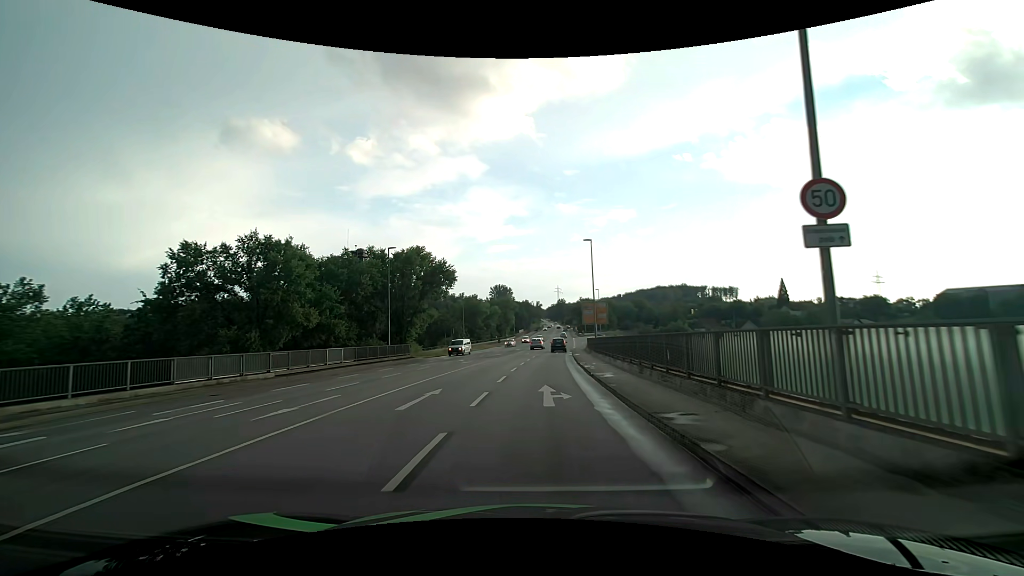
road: primary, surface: asphalt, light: Day
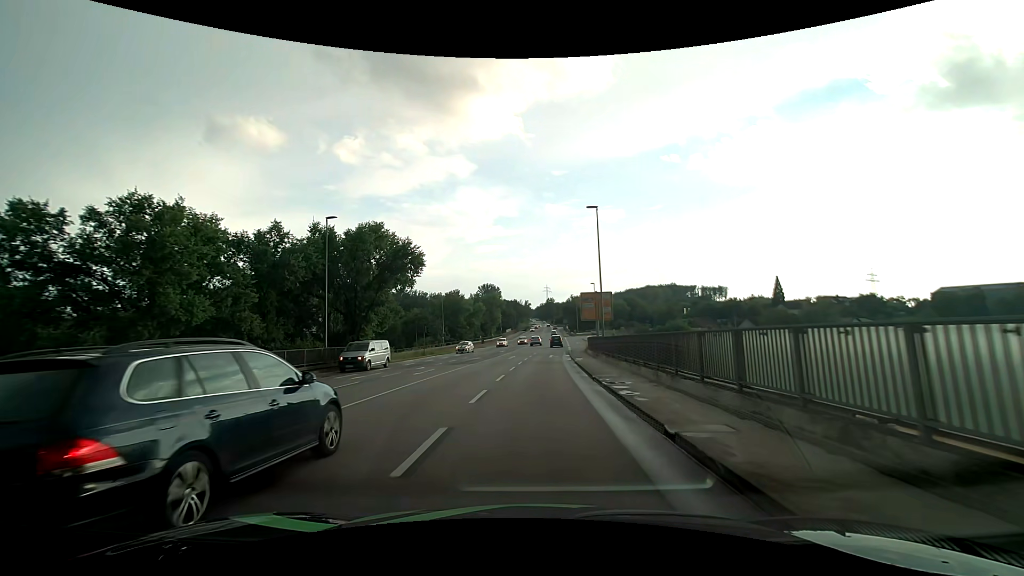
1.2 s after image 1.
(+0.2, +11.6) m; +1°
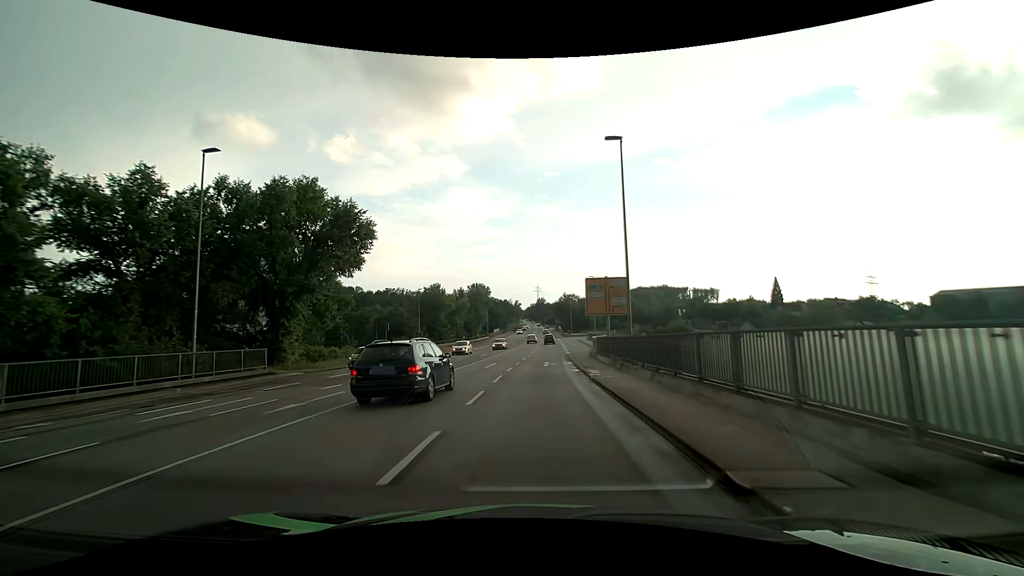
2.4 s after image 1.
(+0.2, +12.3) m; +1°
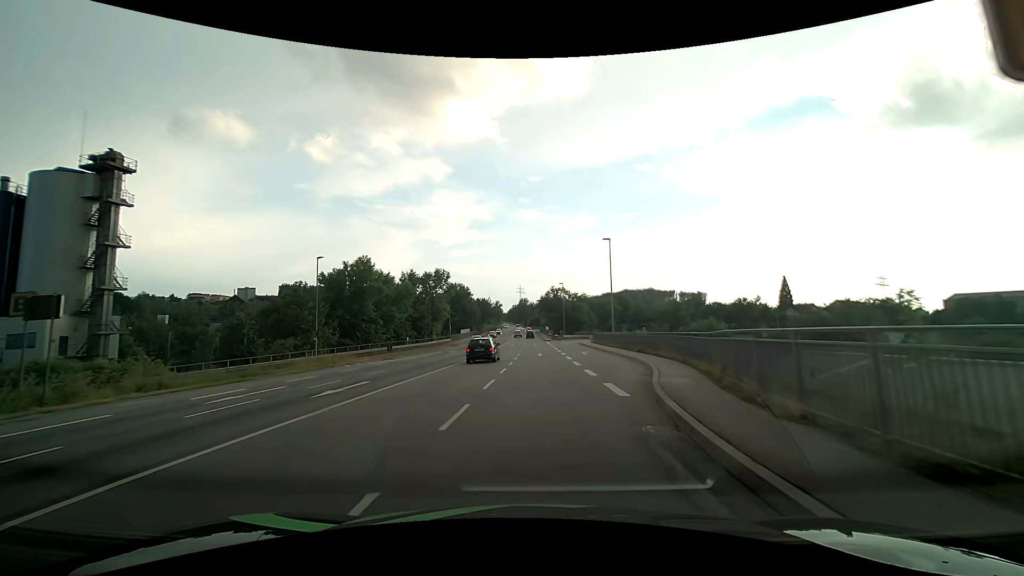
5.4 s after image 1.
(+0.9, +33.4) m; +2°
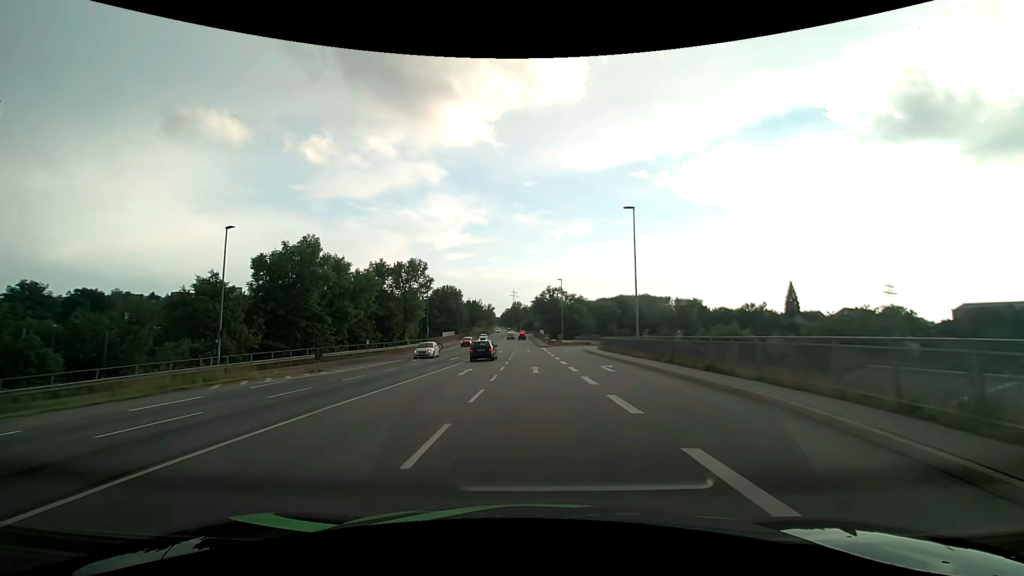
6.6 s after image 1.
(+0.1, +14.0) m; +1°
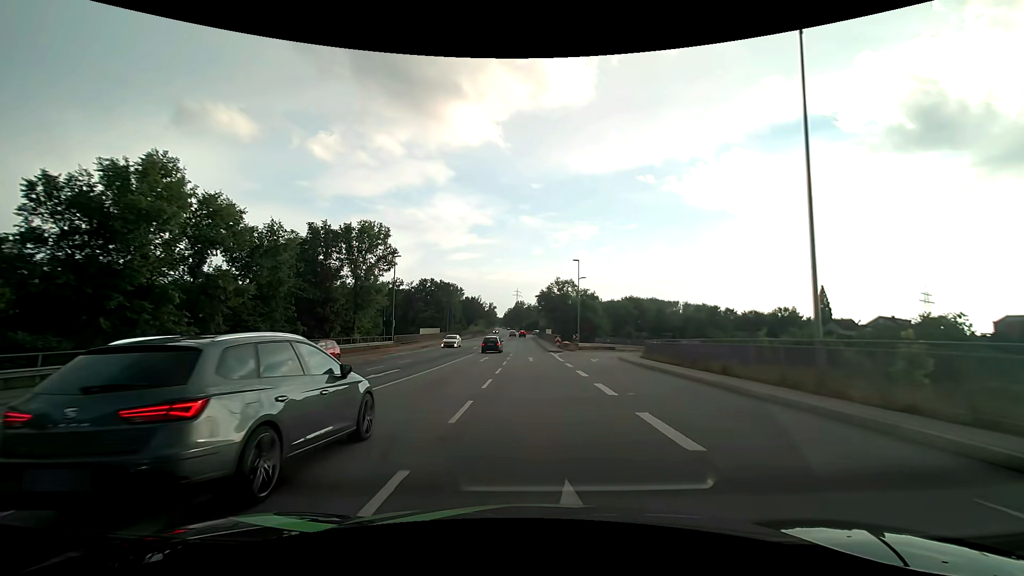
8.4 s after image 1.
(-0.2, +21.3) m; -1°
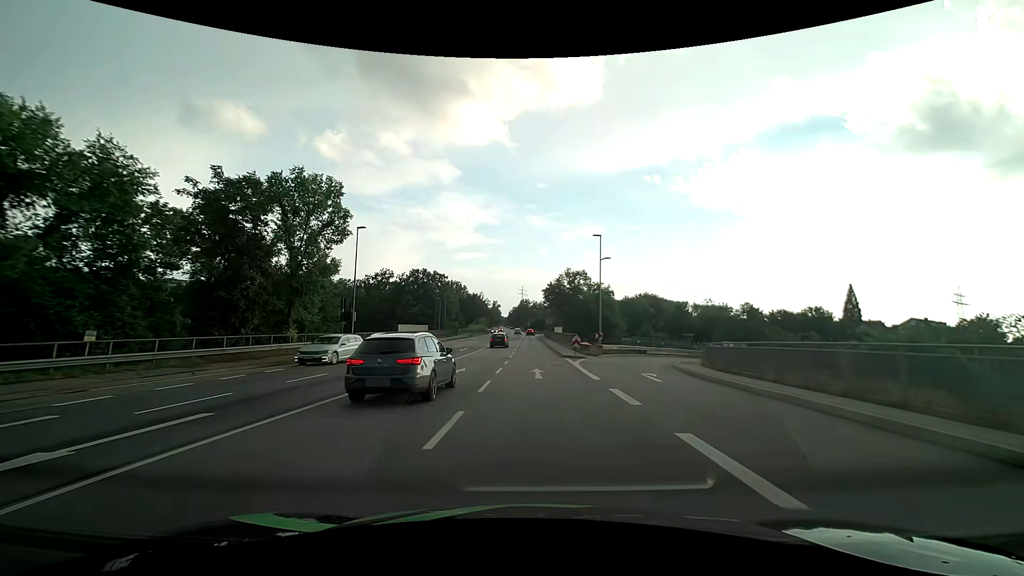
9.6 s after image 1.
(0.0, +14.1) m; -1°
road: primary_link
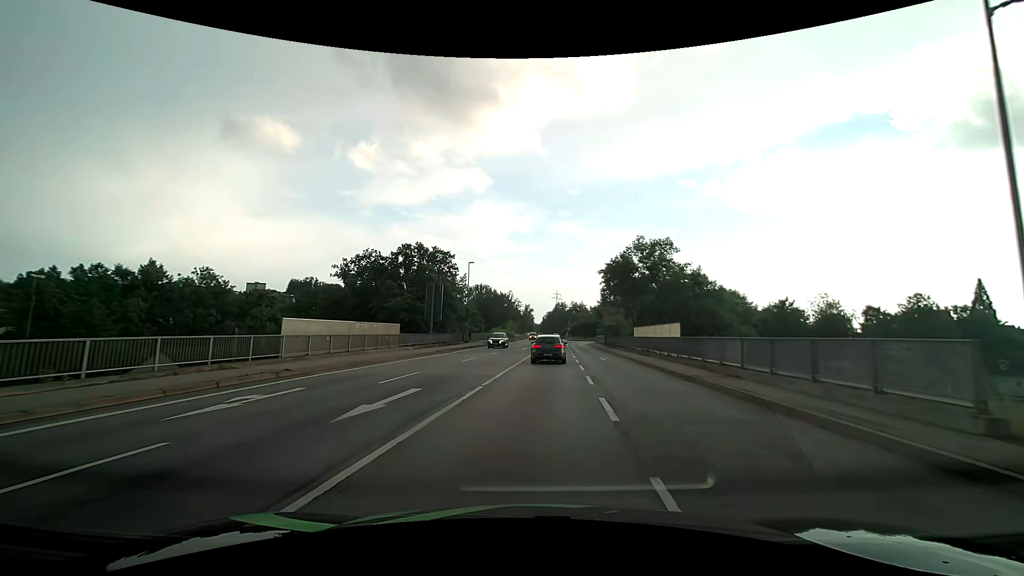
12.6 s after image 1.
(-2.0, +34.3) m; -4°
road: primary
(0, +10) (+1, +20) (+1, +30) (+2, +40) (+2, +50) (+3, +60) (+3, +70) (+4, +80) (+4, +90) (+5, +100) m
